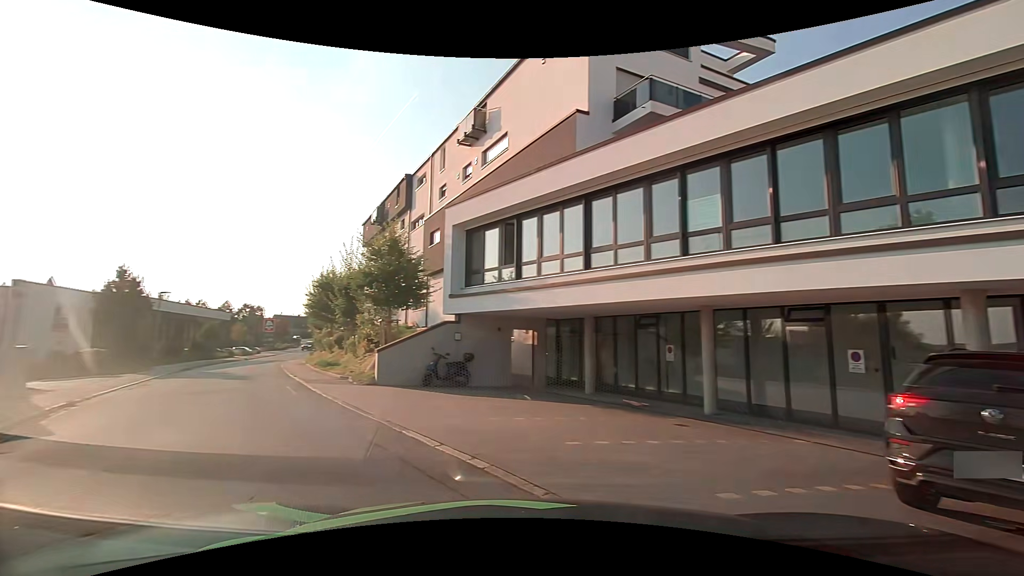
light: Day
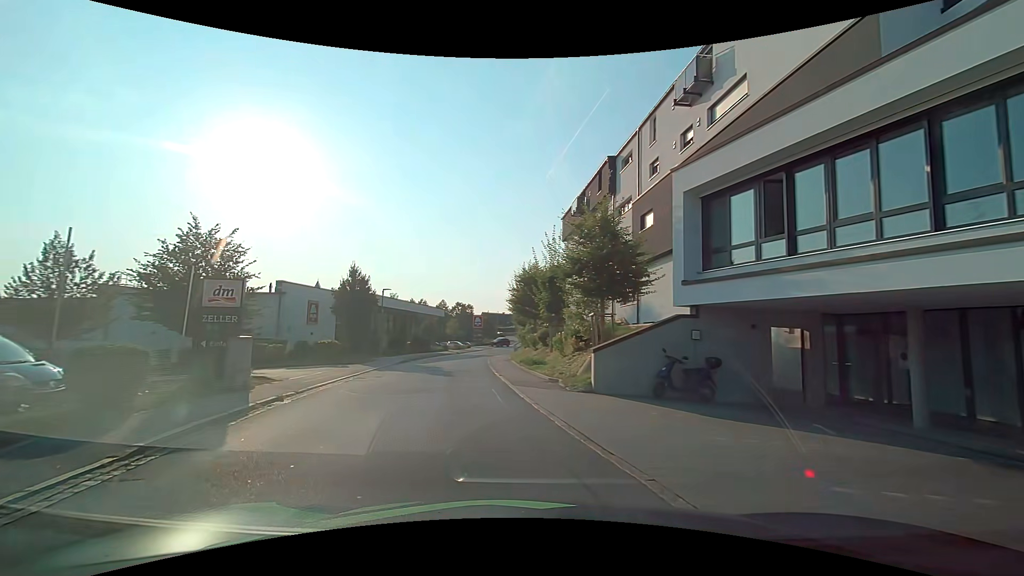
(-0.8, +3.7) m; -21°
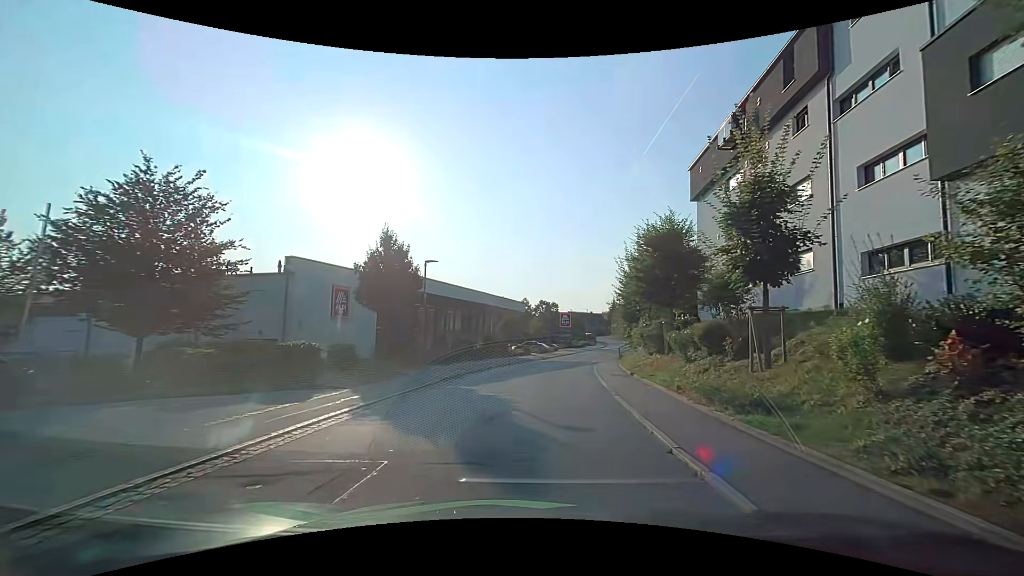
(-1.8, +14.6) m; -11°
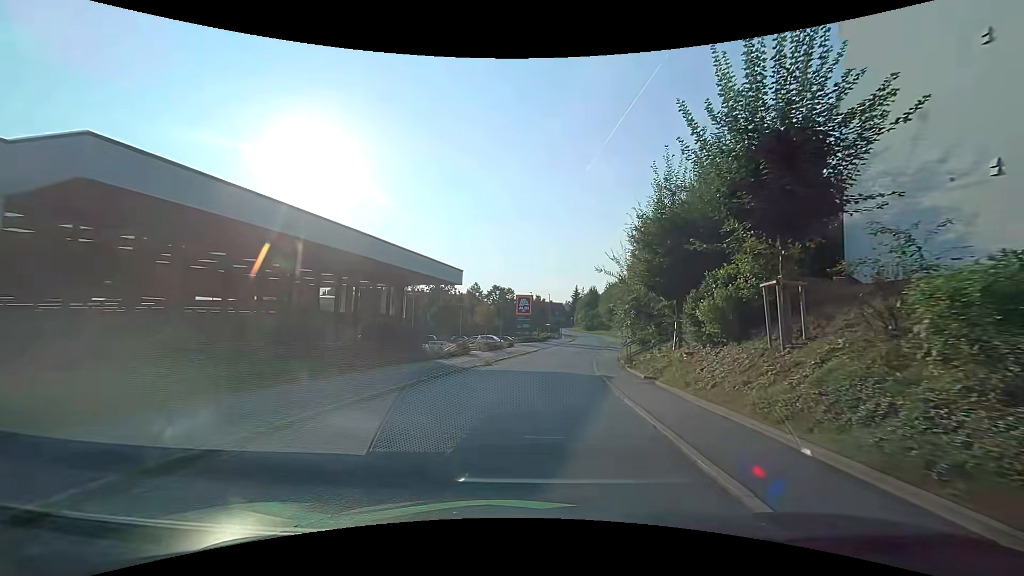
(+1.6, +21.9) m; +6°
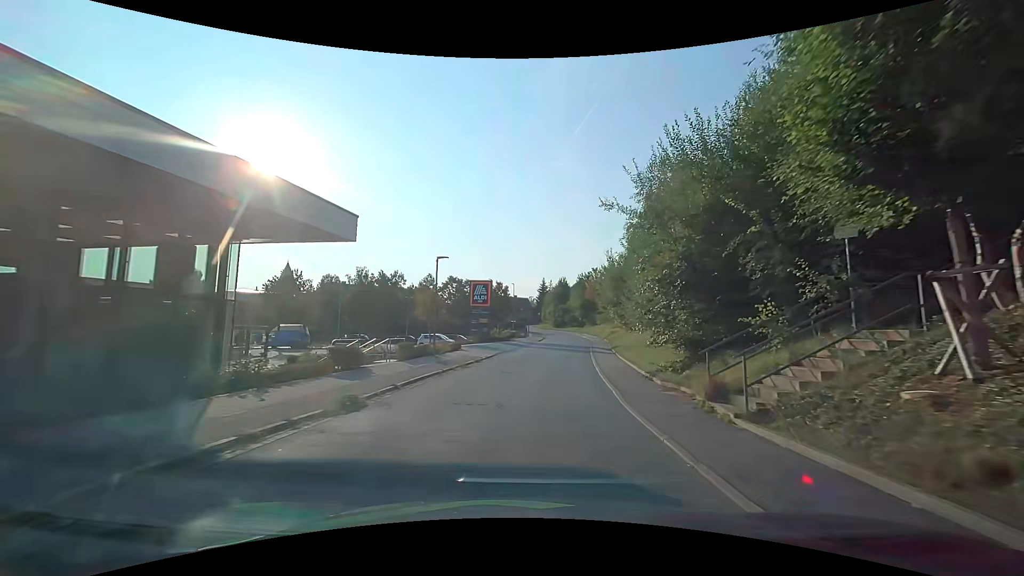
(+0.6, +15.6) m; +5°
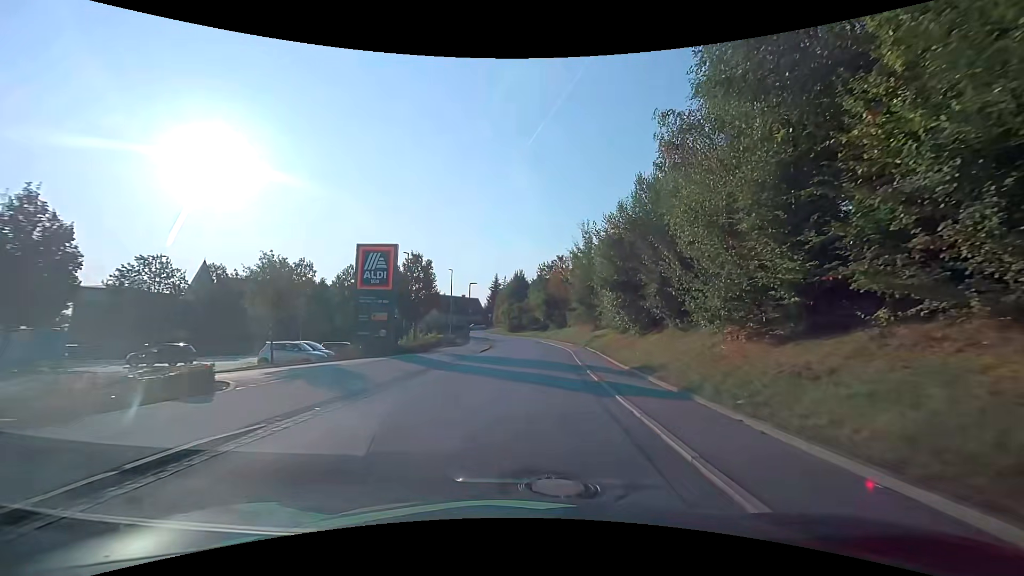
(+0.9, +21.6) m; +5°
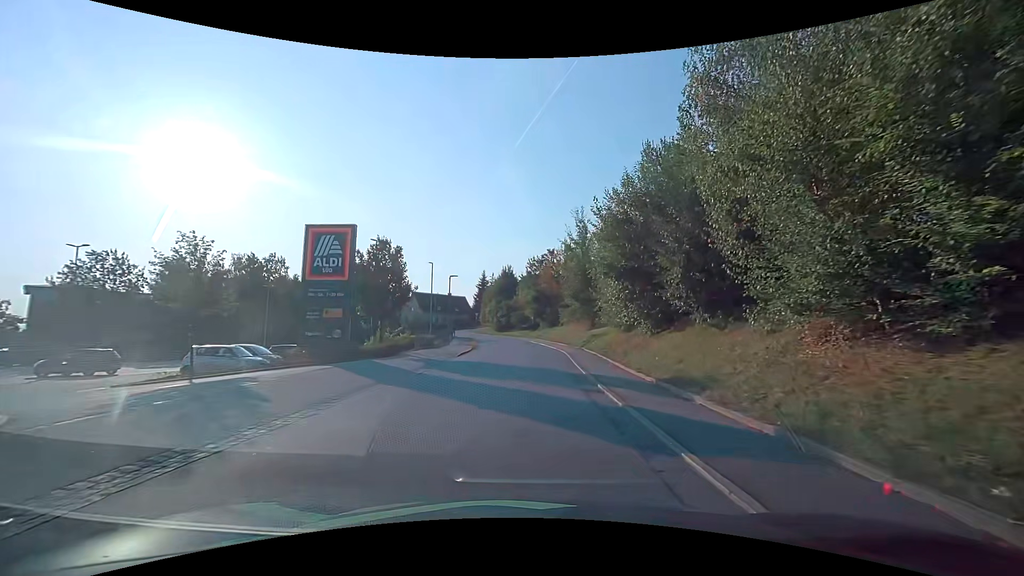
(+0.1, +4.9) m; +1°
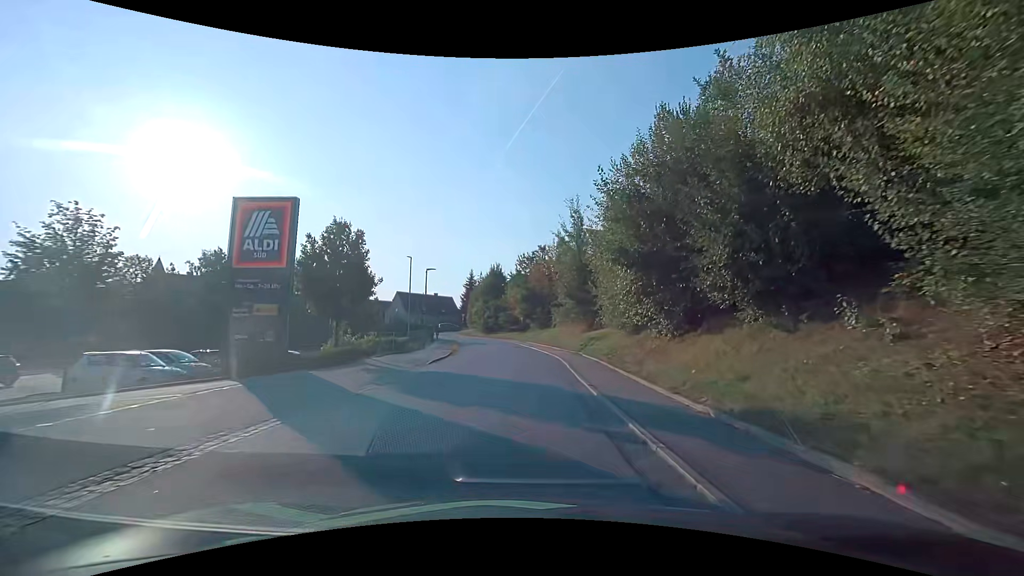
(+0.1, +4.7) m; +2°
(0, +10) (0, +20) (0, +30) (-1, +40) (-3, +50) (-6, +59) (-10, +69) (-15, +77) (-20, +86) (-30, +87) m
